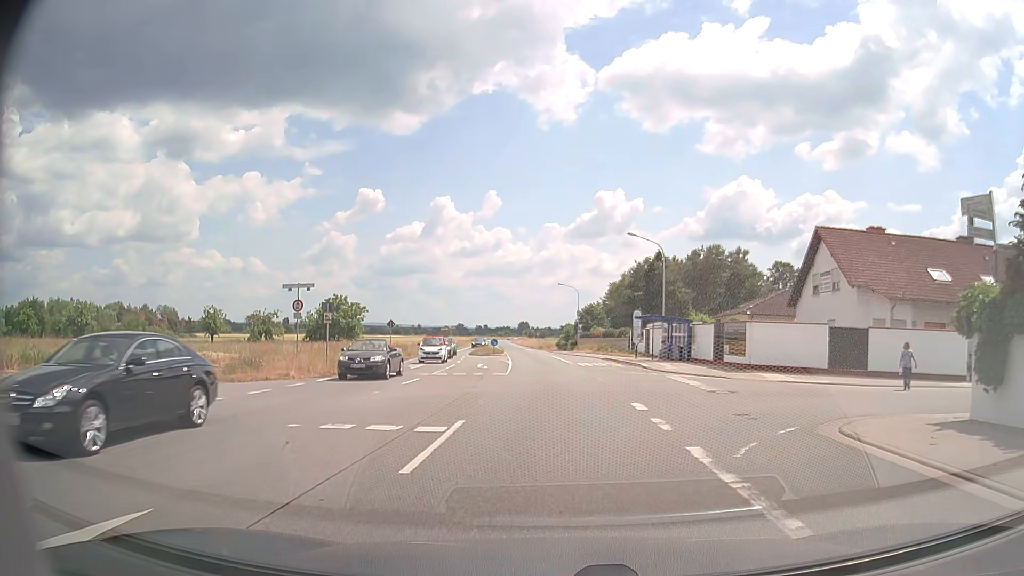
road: primary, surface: asphalt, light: Day
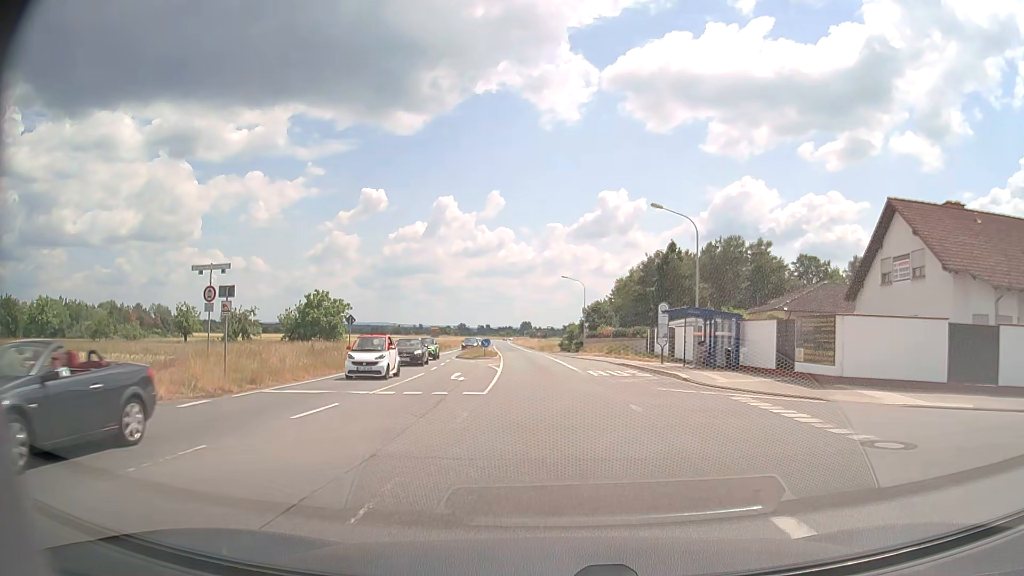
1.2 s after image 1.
(0.0, +9.6) m; 0°
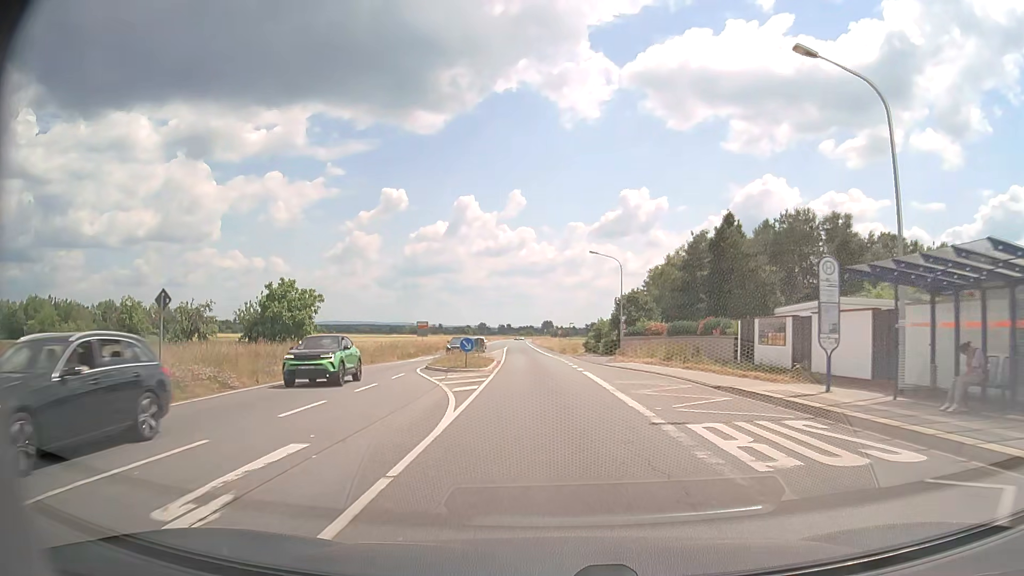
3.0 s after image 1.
(-0.3, +19.3) m; -2°
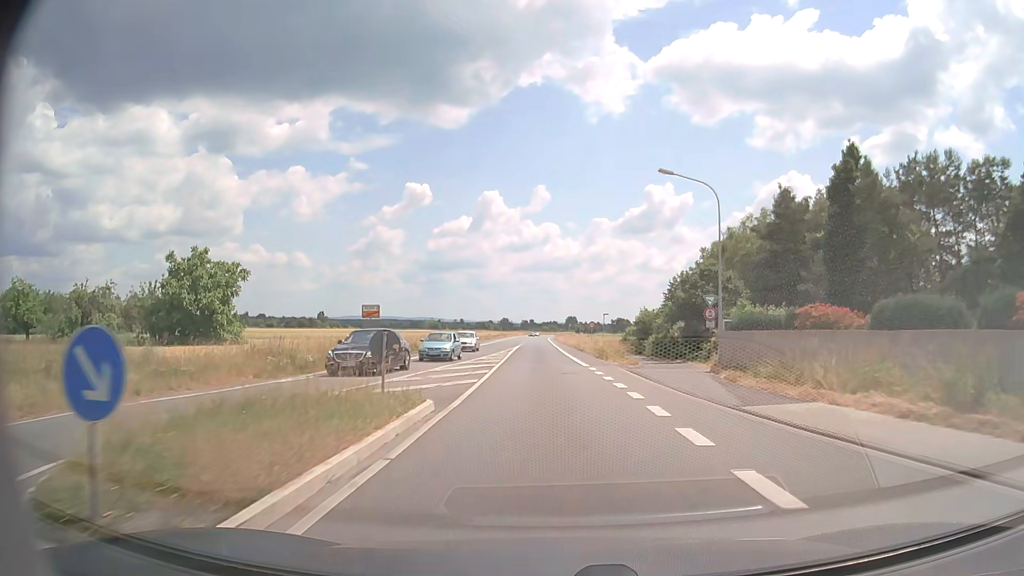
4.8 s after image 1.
(-0.5, +24.3) m; -2°
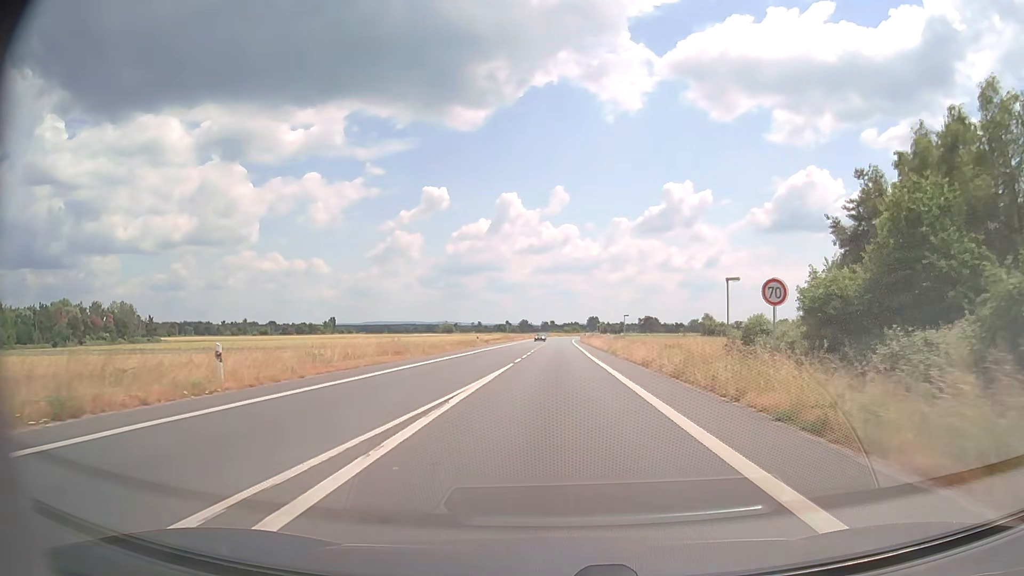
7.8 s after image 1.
(-1.0, +45.5) m; -2°
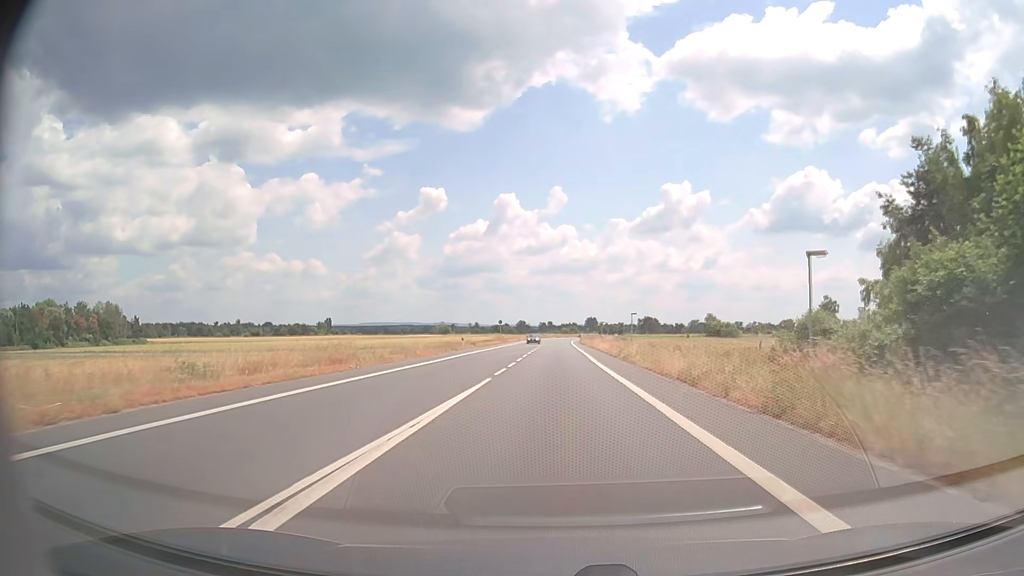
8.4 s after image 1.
(0.0, +9.6) m; 0°
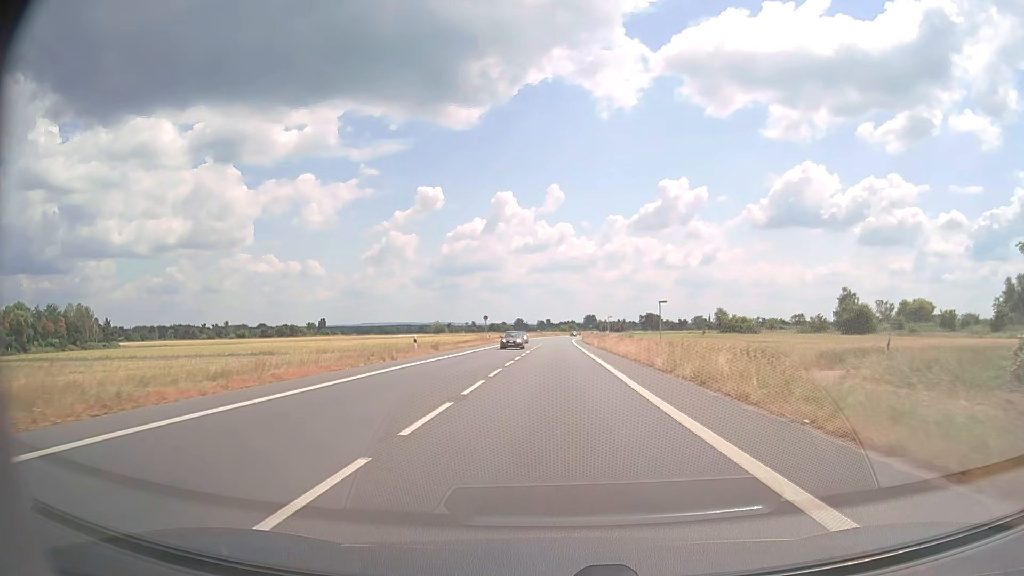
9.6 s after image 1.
(+0.1, +19.6) m; 0°
